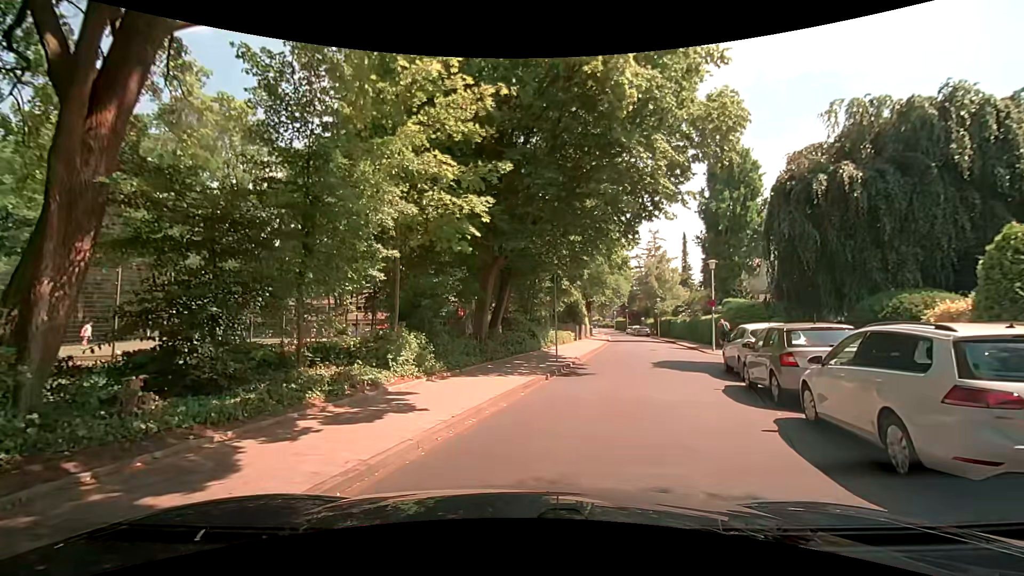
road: residential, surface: asphalt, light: Day
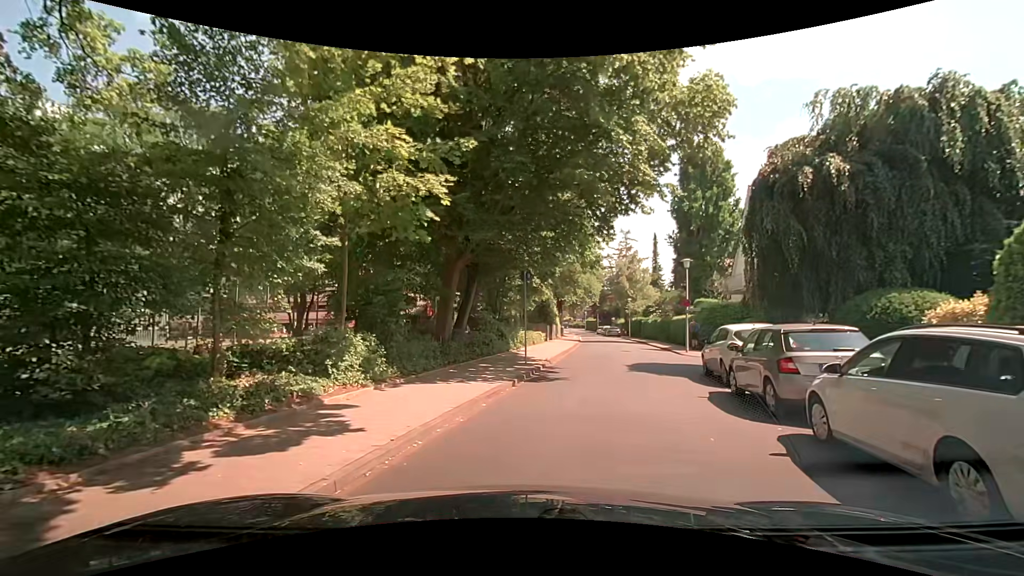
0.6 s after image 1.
(+0.1, +1.4) m; +2°
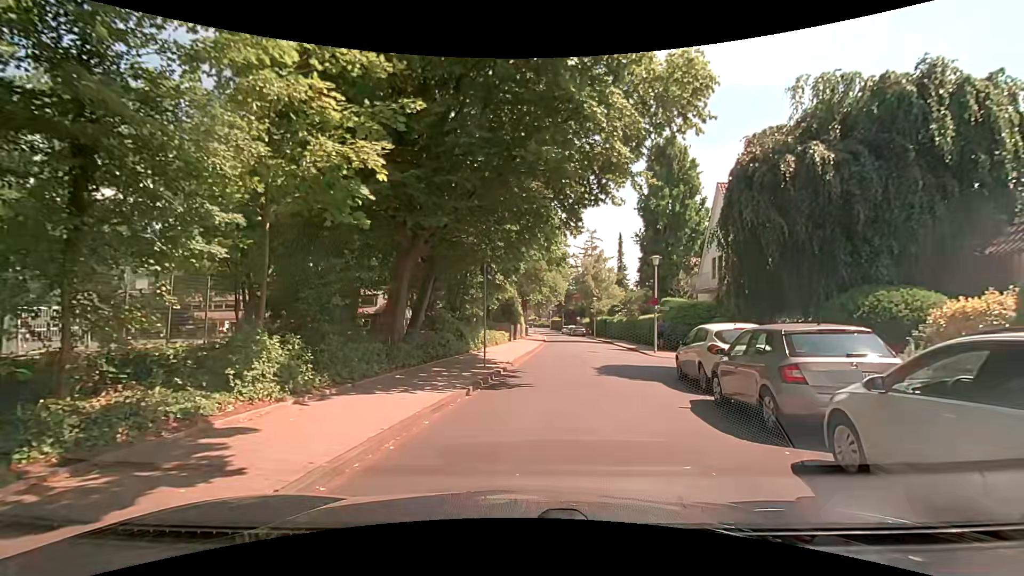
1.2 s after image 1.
(0.0, +1.6) m; +5°
